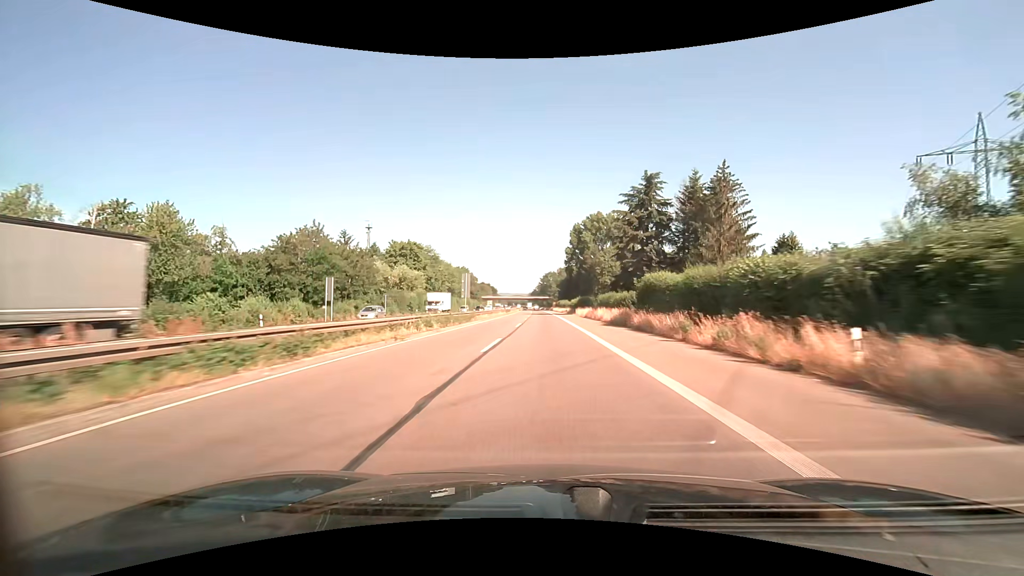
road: trunk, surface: asphalt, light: Day
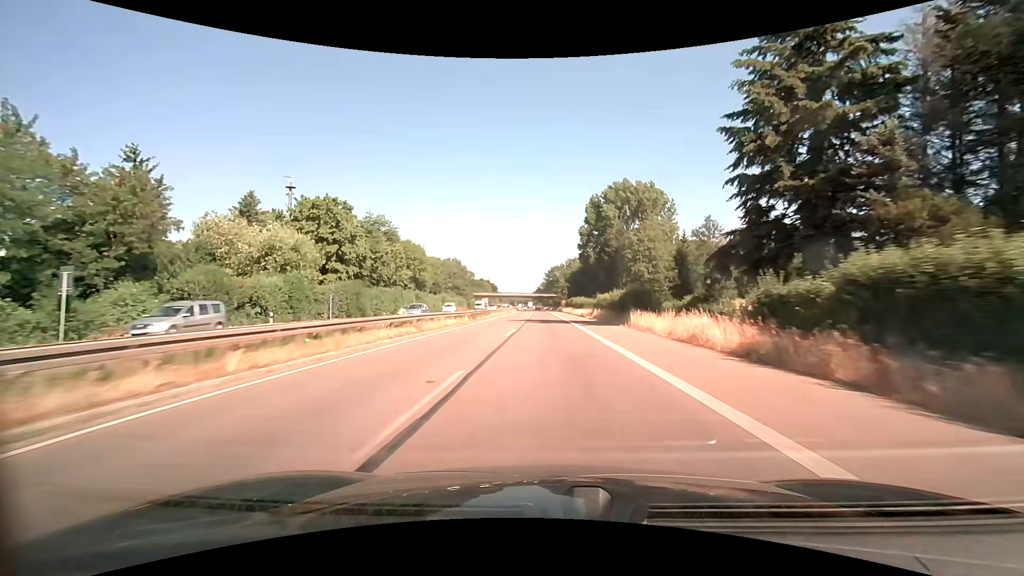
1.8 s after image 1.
(-0.3, +47.4) m; -1°
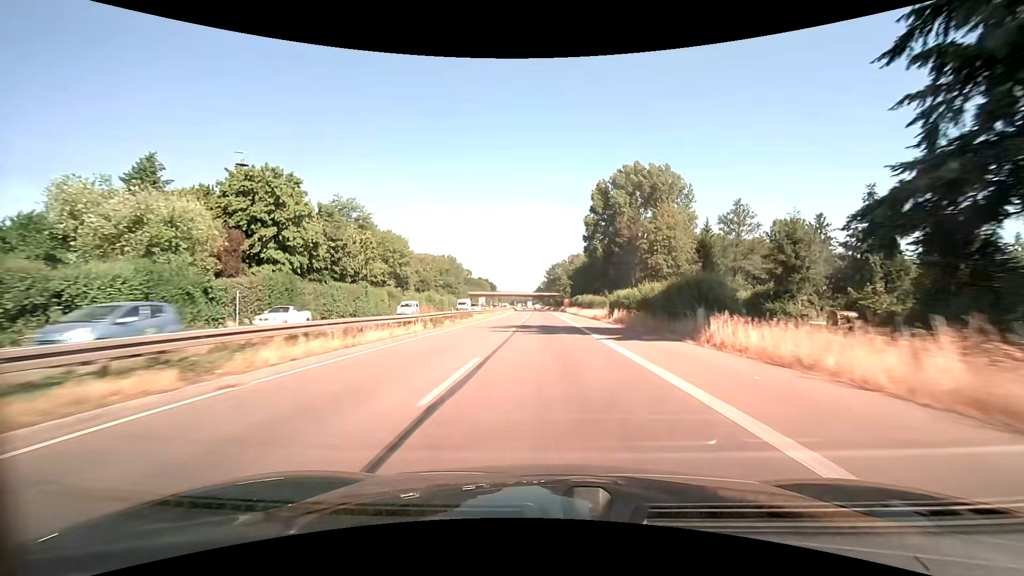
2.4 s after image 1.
(0.0, +15.8) m; 0°
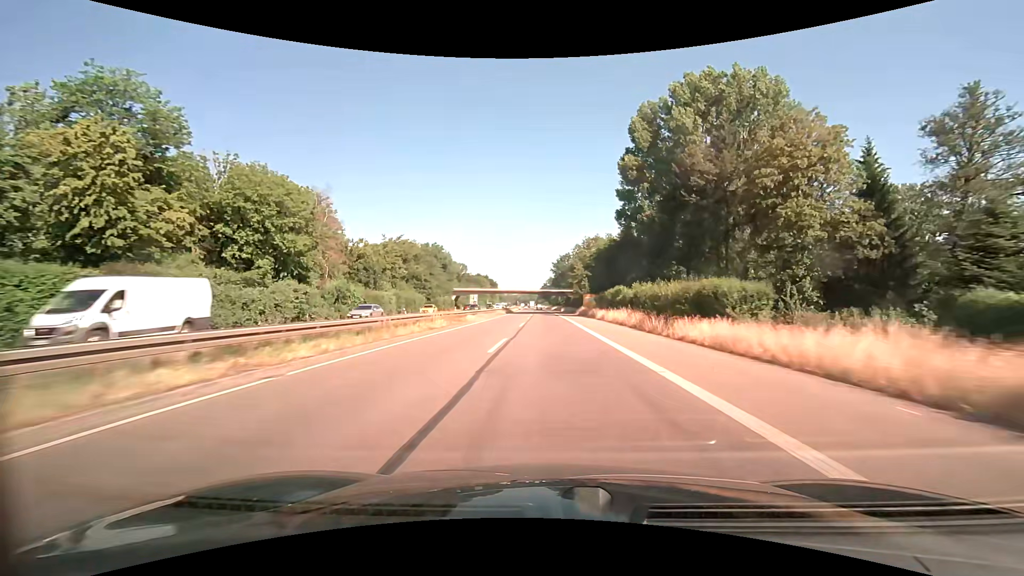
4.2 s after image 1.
(-0.3, +47.4) m; -1°
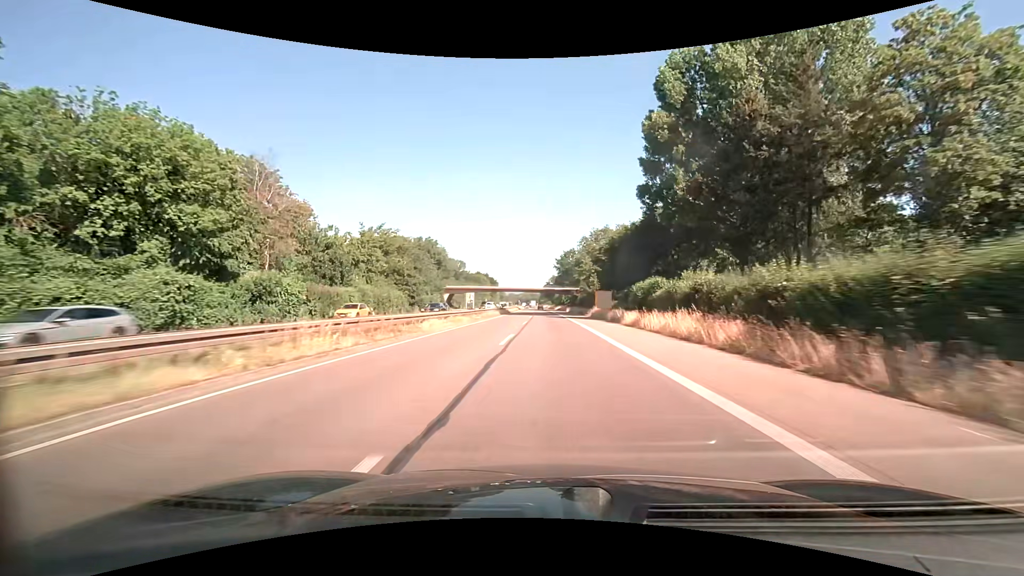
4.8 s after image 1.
(0.0, +15.7) m; 0°
